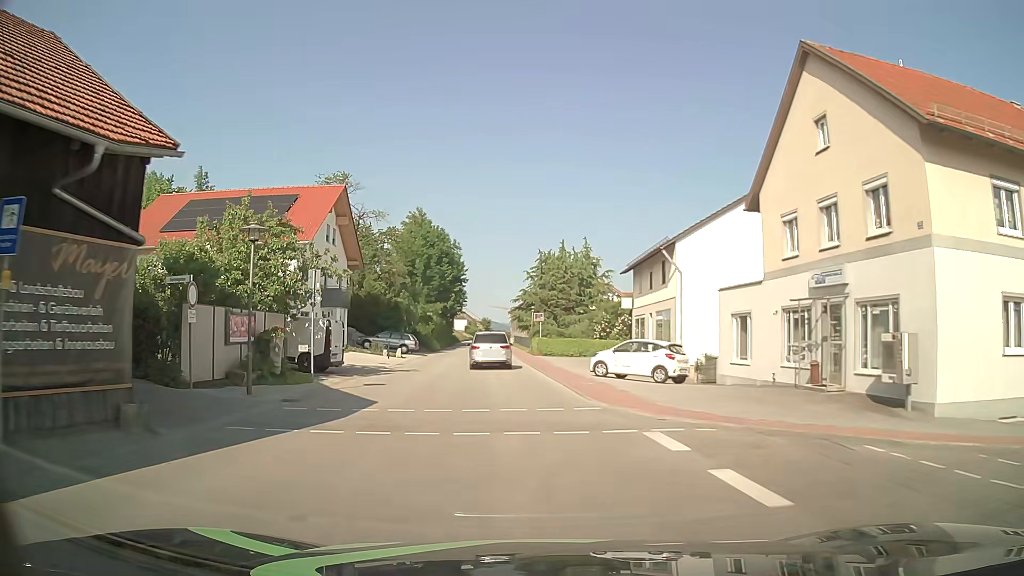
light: Day
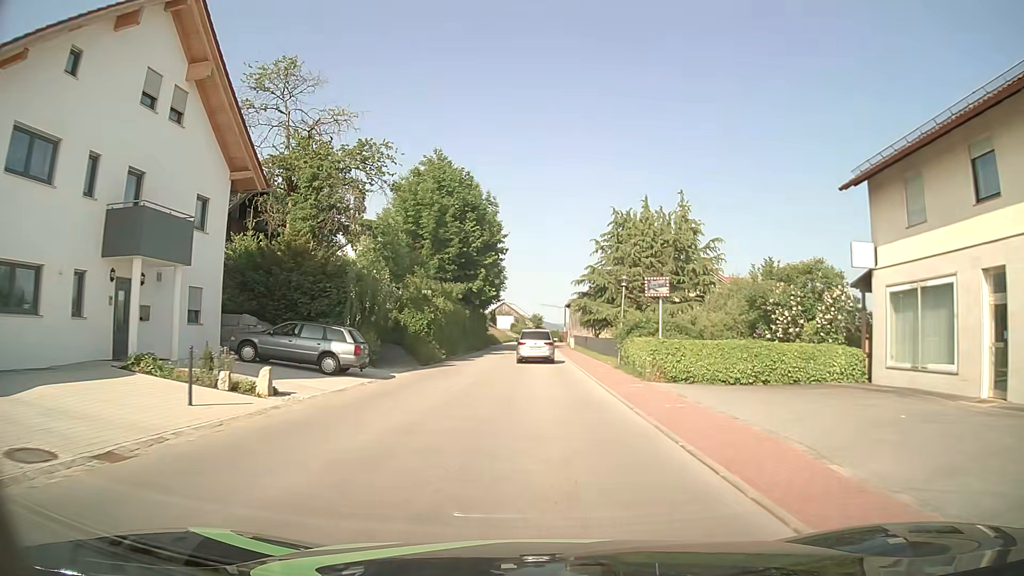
(-1.7, +27.8) m; -4°
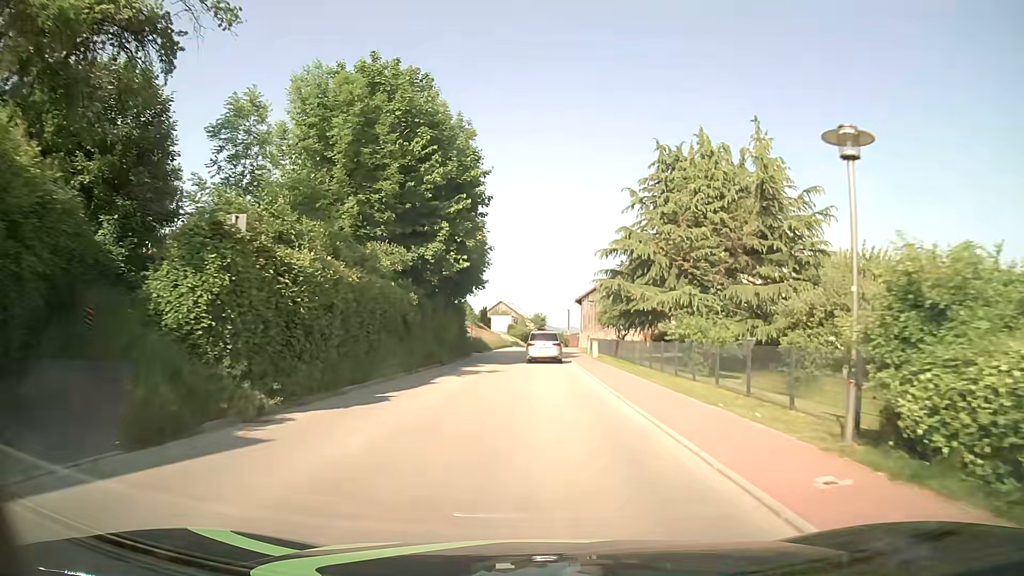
(-0.1, +21.1) m; 0°
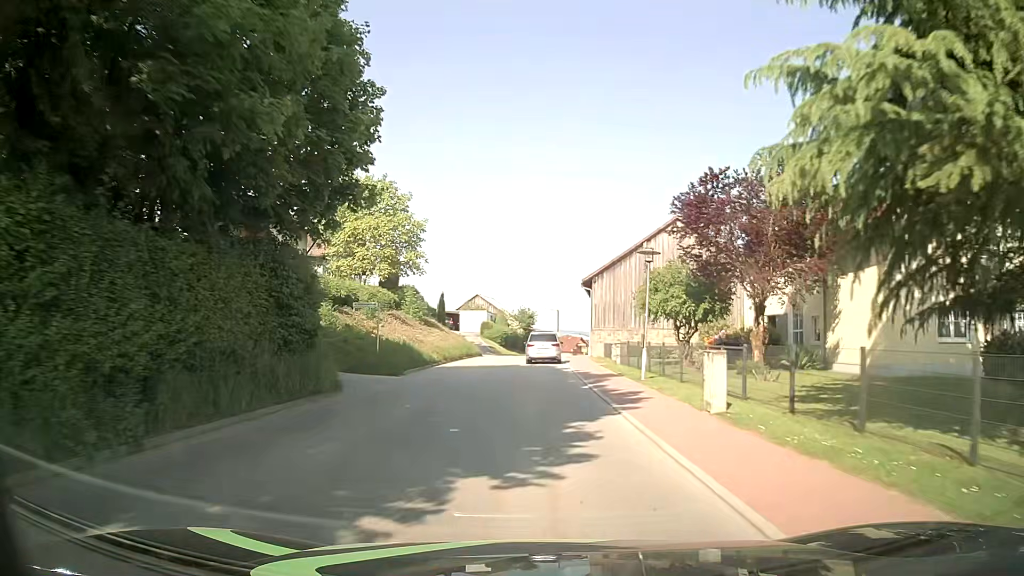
(-0.1, +28.4) m; 0°
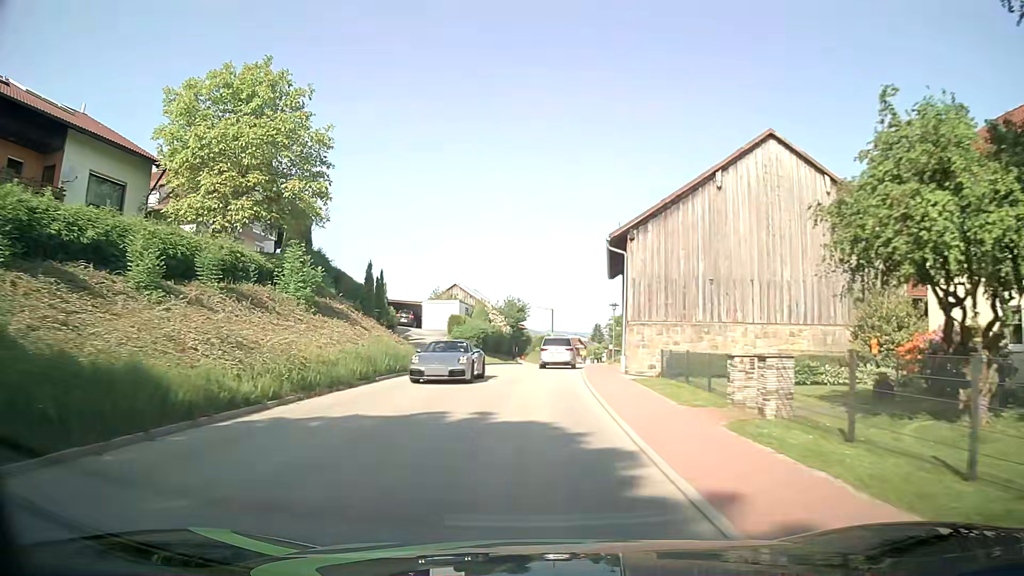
(+0.1, +21.4) m; 0°
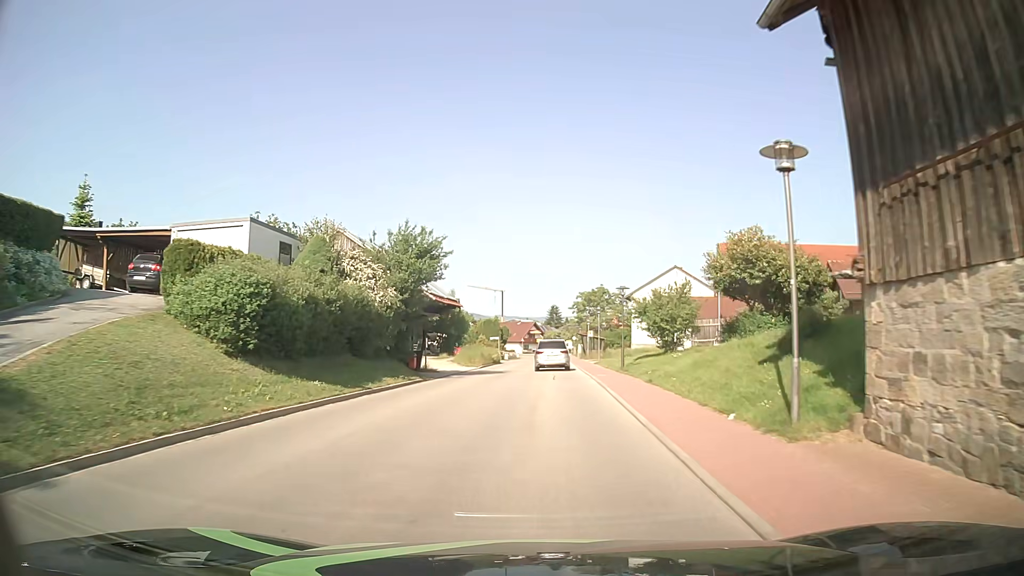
(+1.2, +34.6) m; +5°
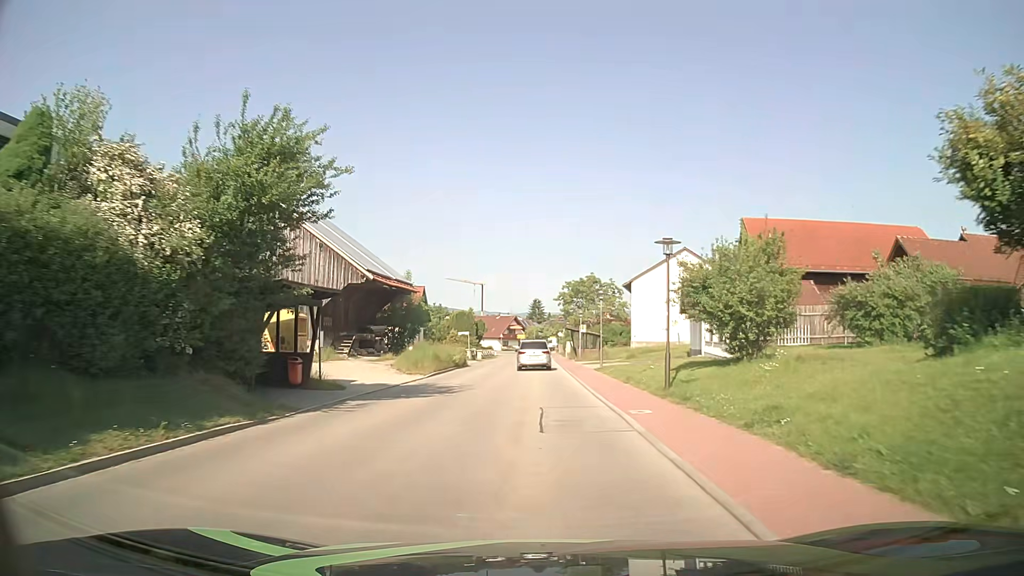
(+0.2, +13.8) m; +1°
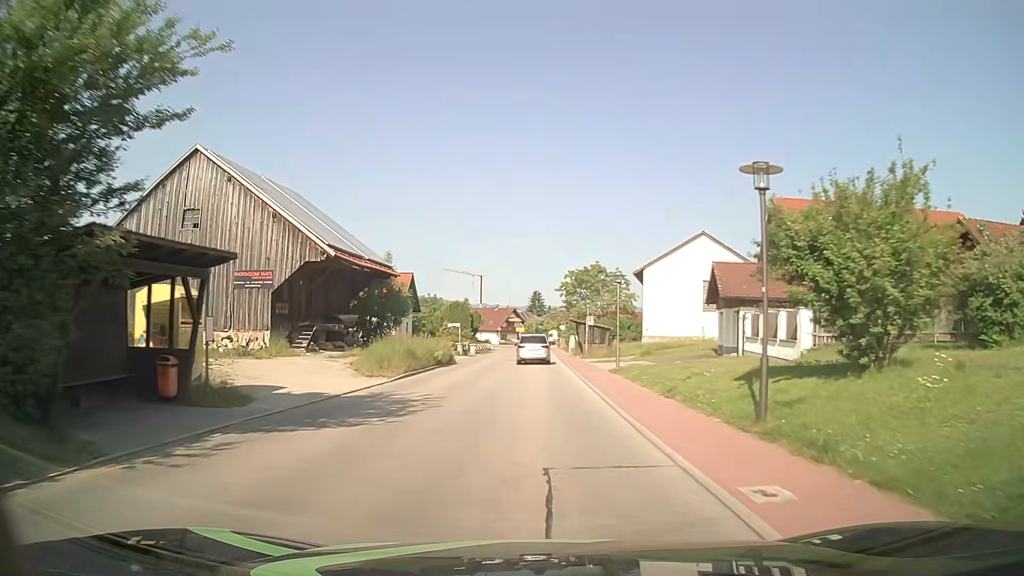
(0.0, +6.9) m; 0°
(0, +10) (0, +20) (0, +30) (0, +40) (0, +50) (0, +60) (0, +70) (0, +80) (-1, +90) (-1, +100) m
